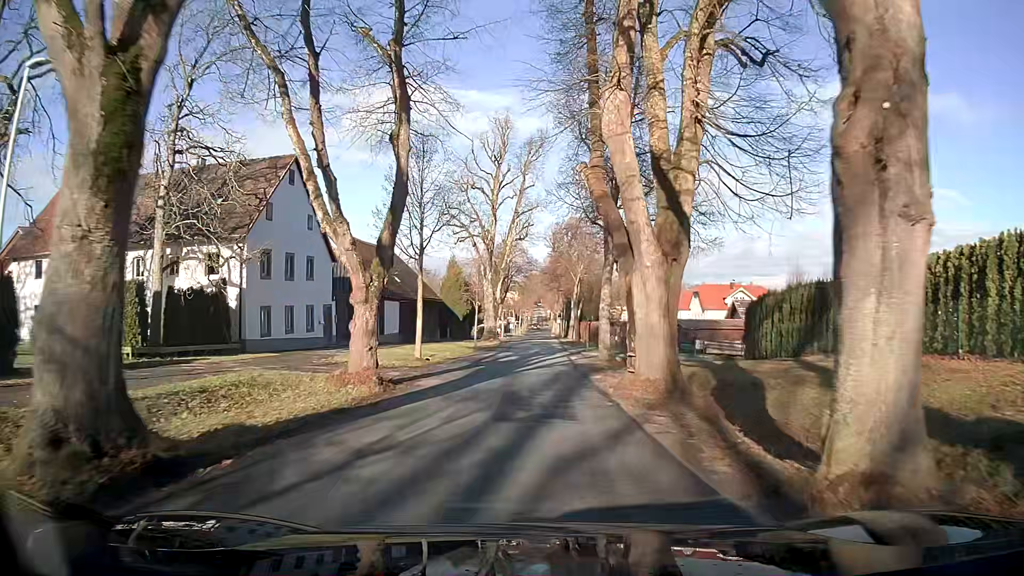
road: secondary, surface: asphalt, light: Day
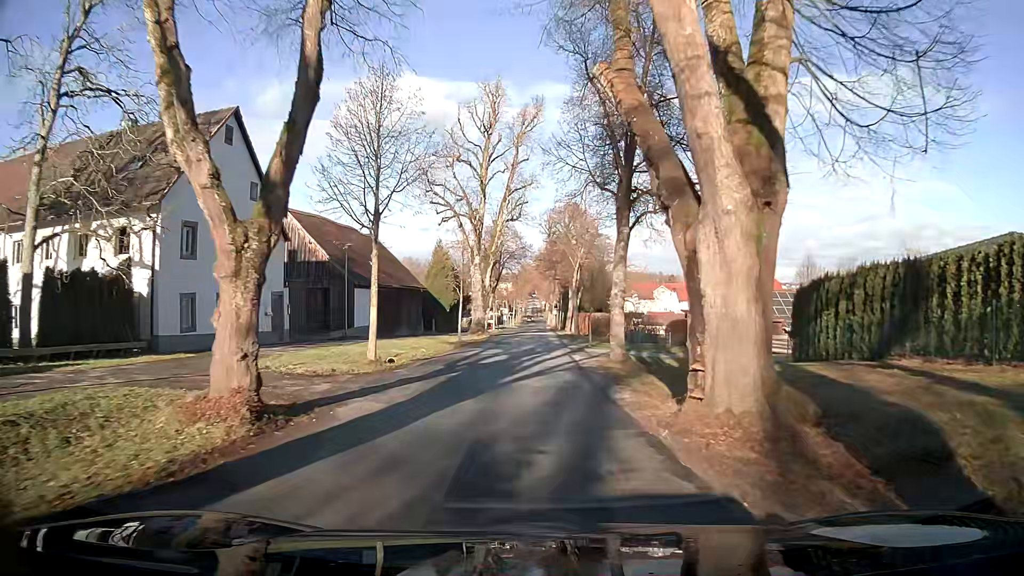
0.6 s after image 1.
(0.0, +6.6) m; 0°
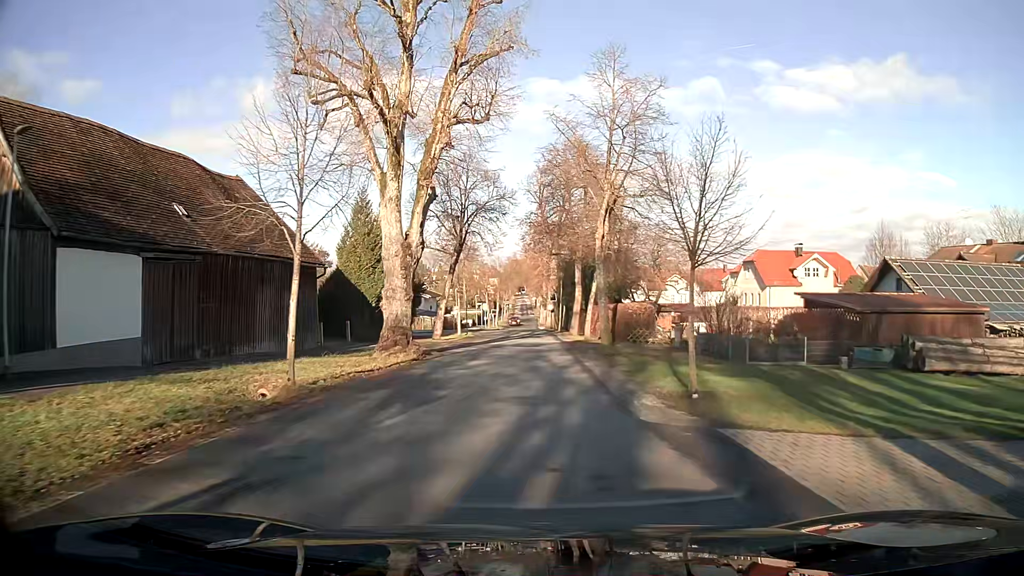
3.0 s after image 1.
(+0.2, +26.4) m; +2°
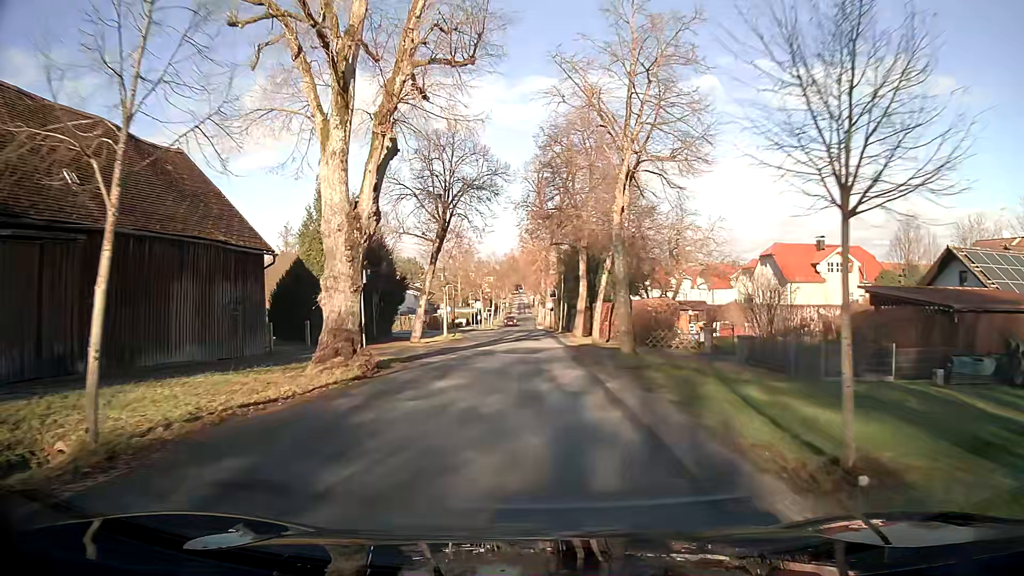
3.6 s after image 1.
(0.0, +6.4) m; 0°
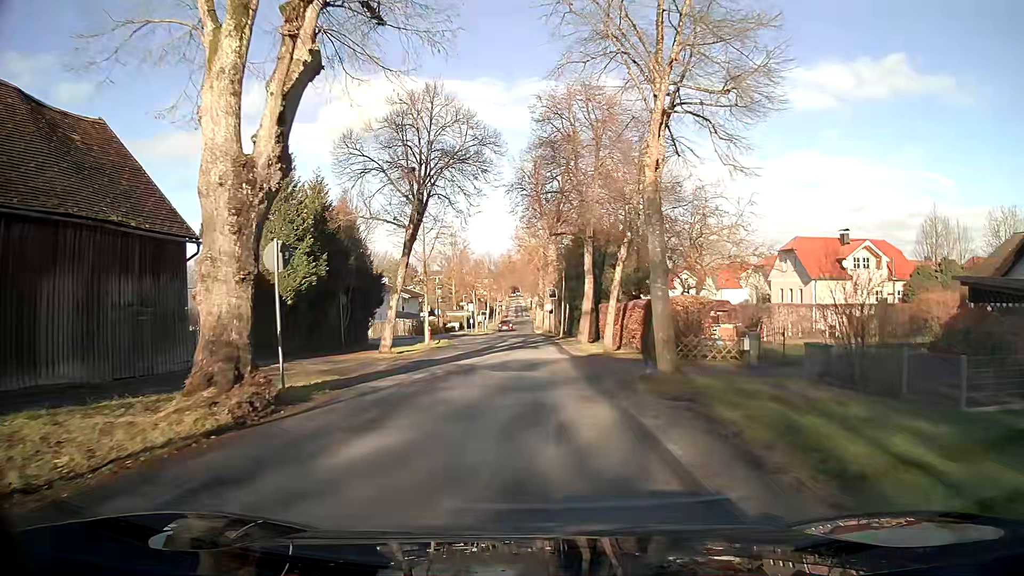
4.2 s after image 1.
(0.0, +6.2) m; 0°
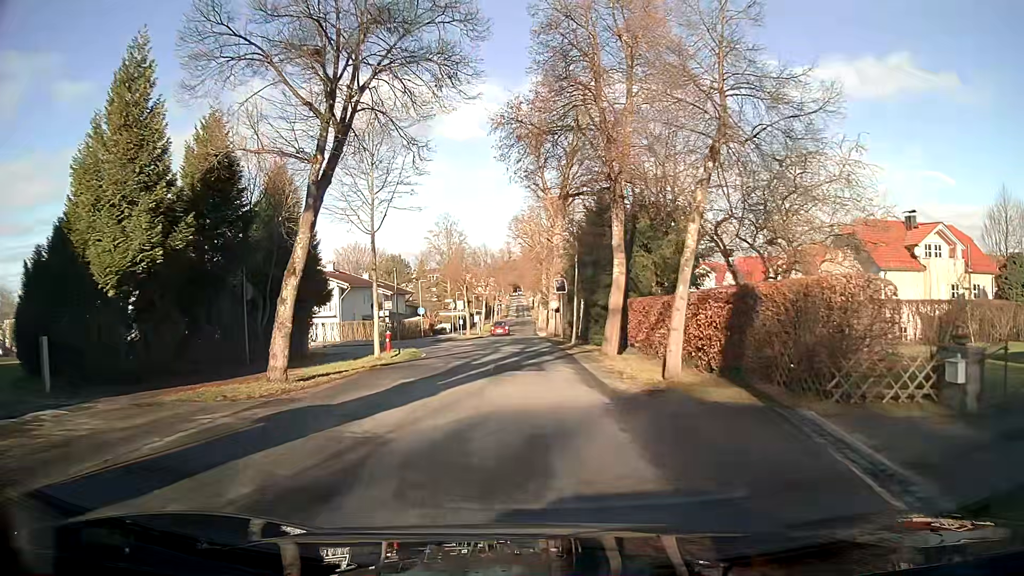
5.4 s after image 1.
(0.0, +11.6) m; -1°
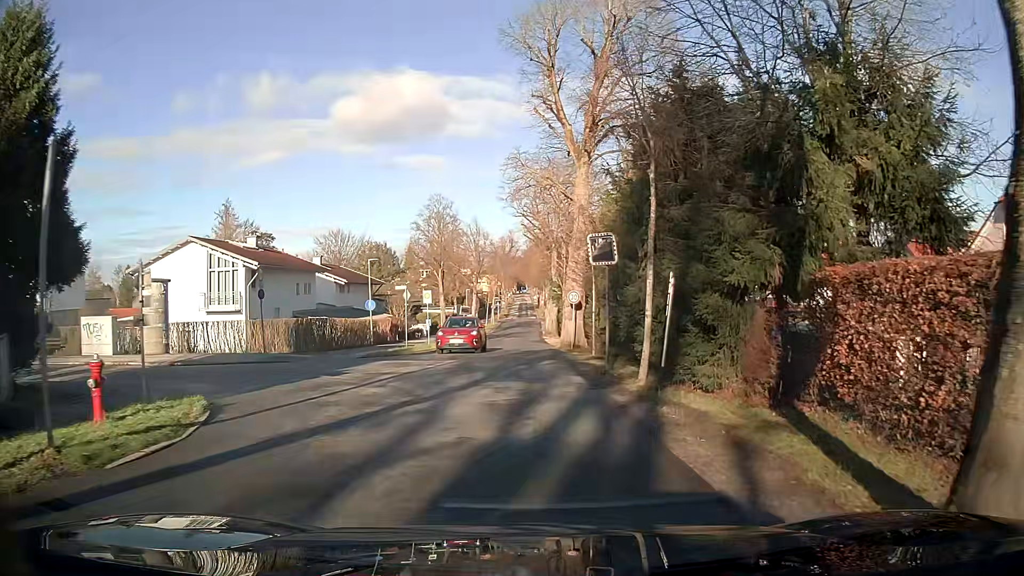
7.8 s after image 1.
(-0.1, +19.8) m; 0°
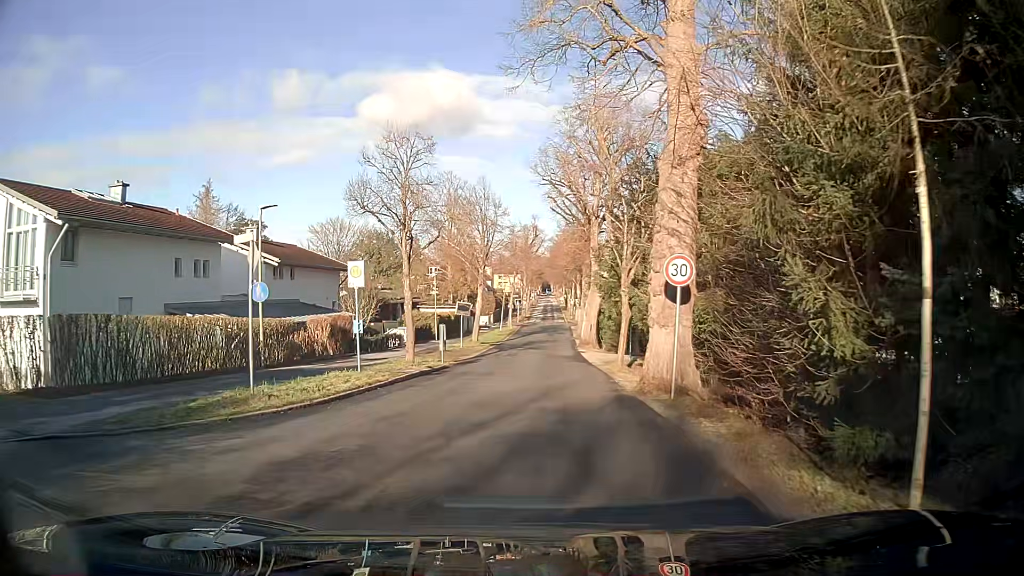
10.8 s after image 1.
(-0.3, +19.0) m; -1°
(0, +10) (0, +20) (+1, +30) (+1, +40) (+1, +50) (+2, +60) (+3, +70) (+3, +80) (+3, +90) (+3, +100) m
